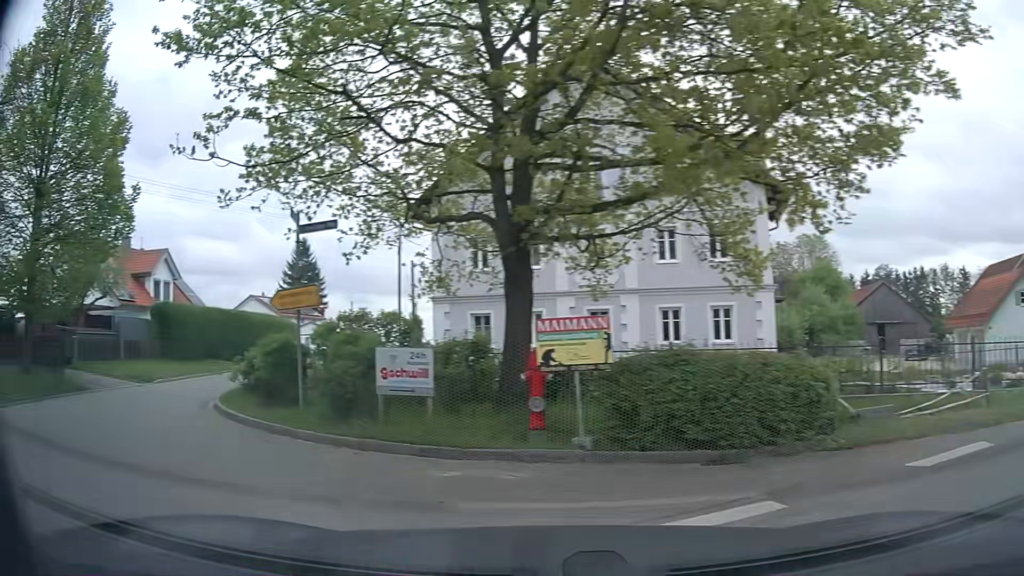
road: tertiary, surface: asphalt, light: Day
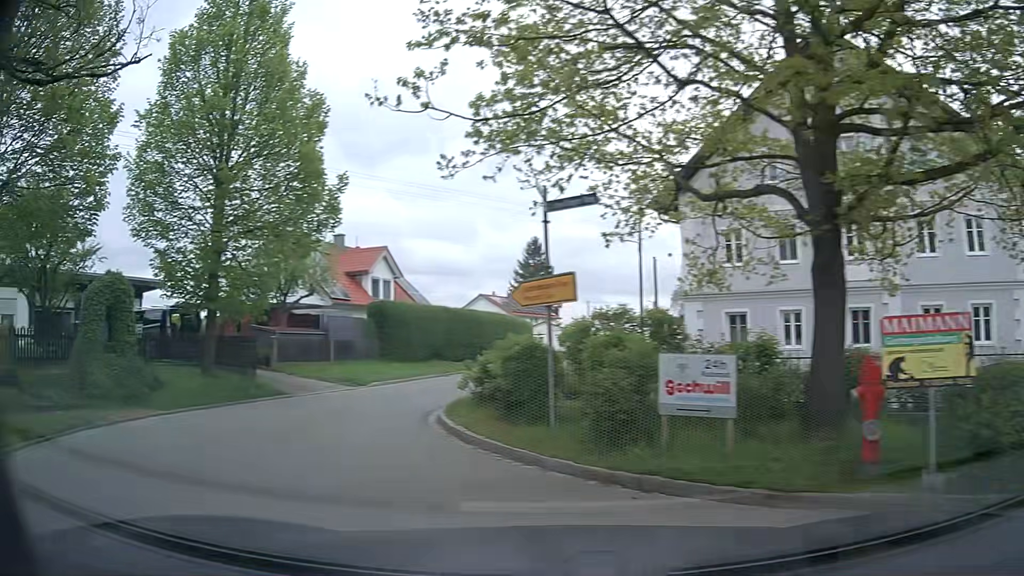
(-0.4, +2.2) m; -19°
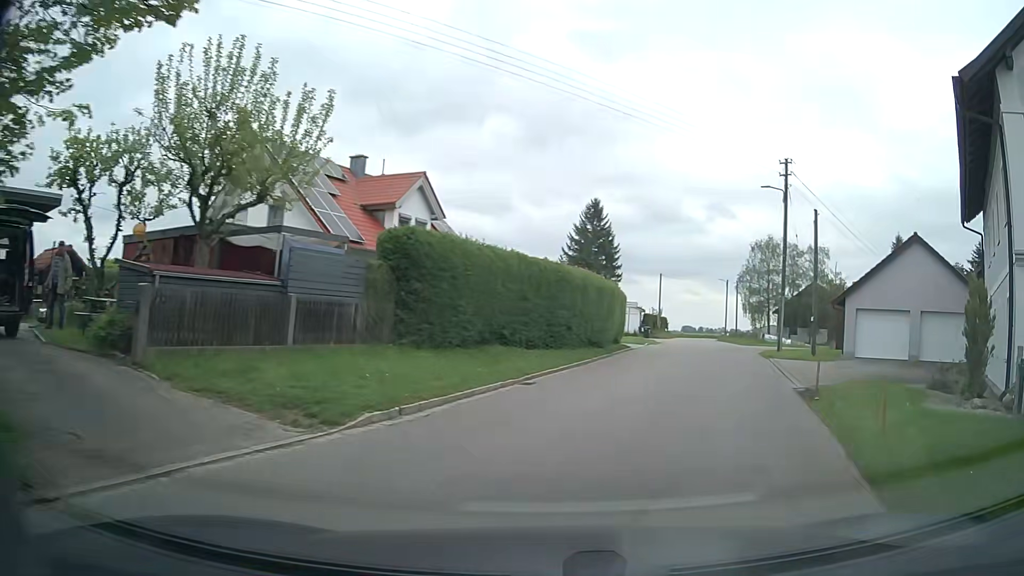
(-3.2, +14.5) m; -2°
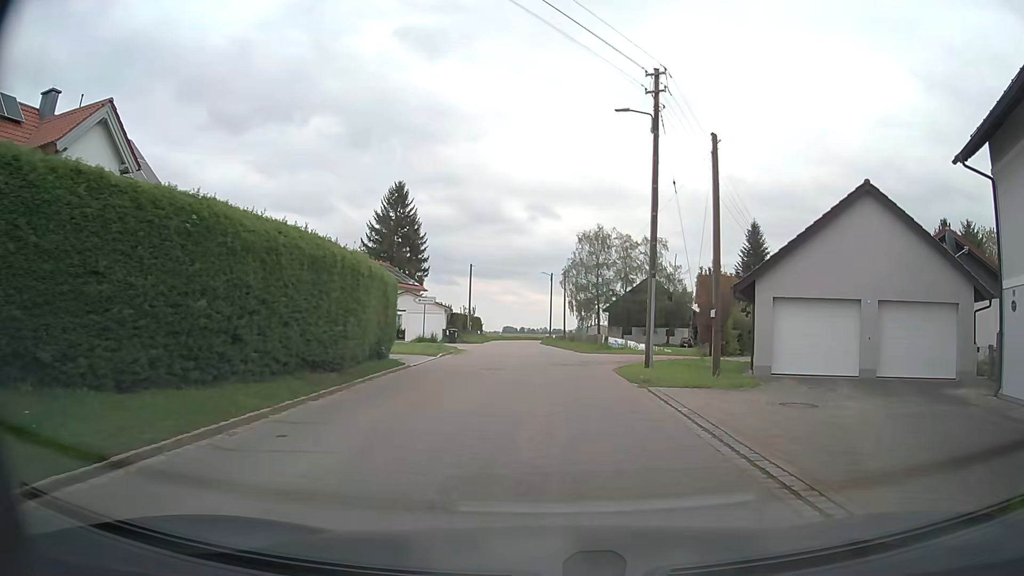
(+2.4, +12.4) m; +15°
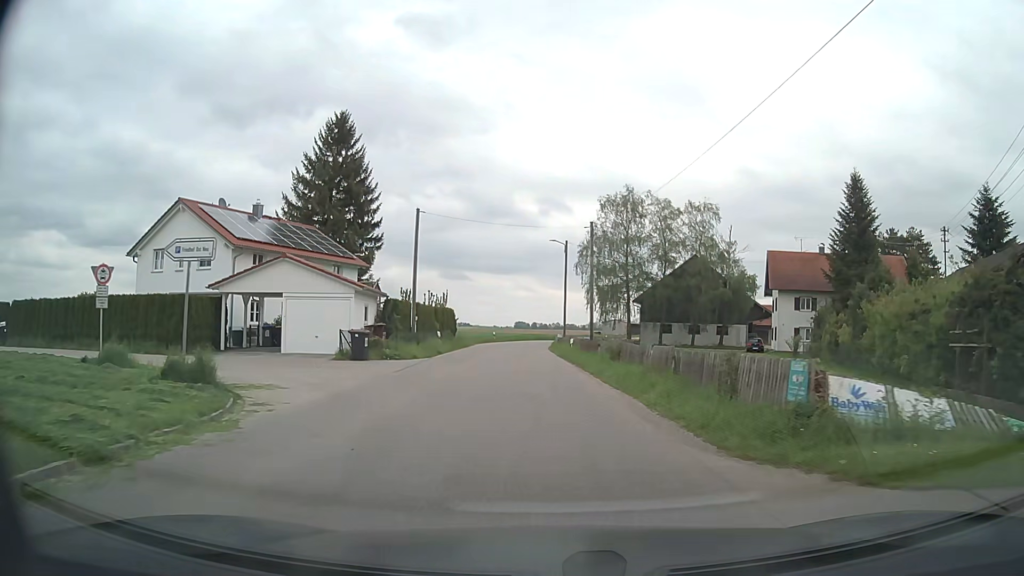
(0.0, +27.3) m; -1°
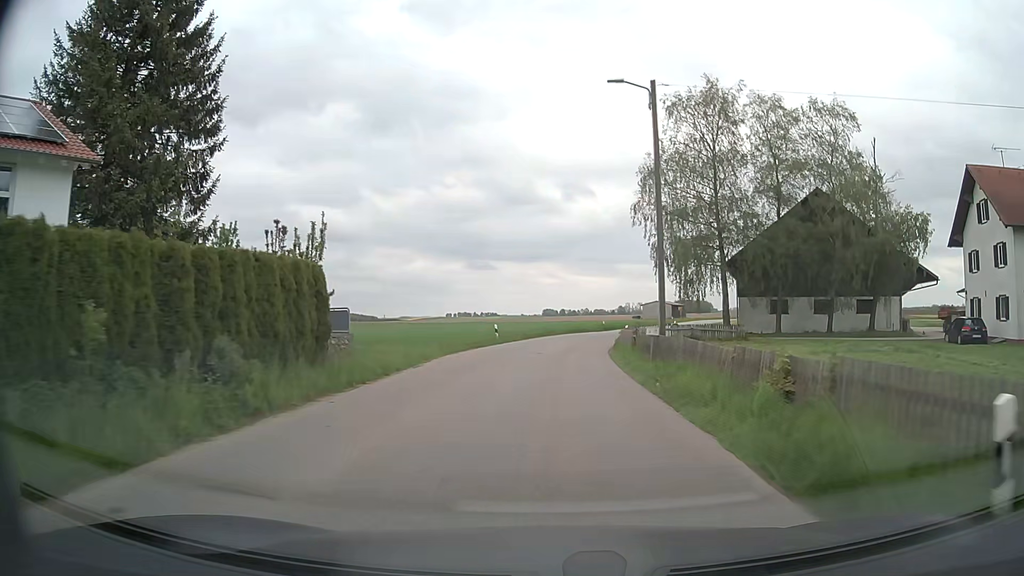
(-0.9, +32.0) m; -2°
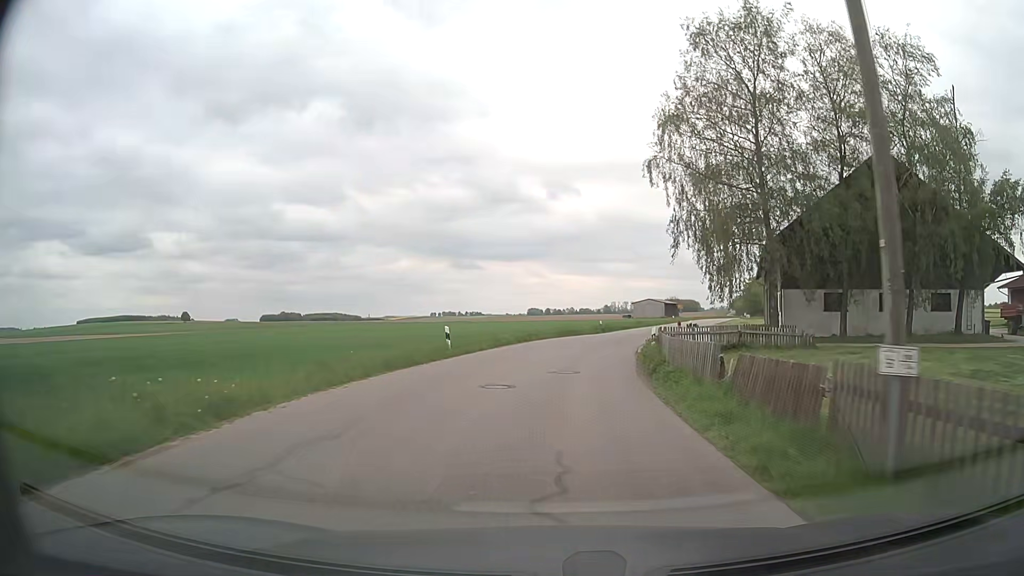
(+0.1, +13.1) m; +1°
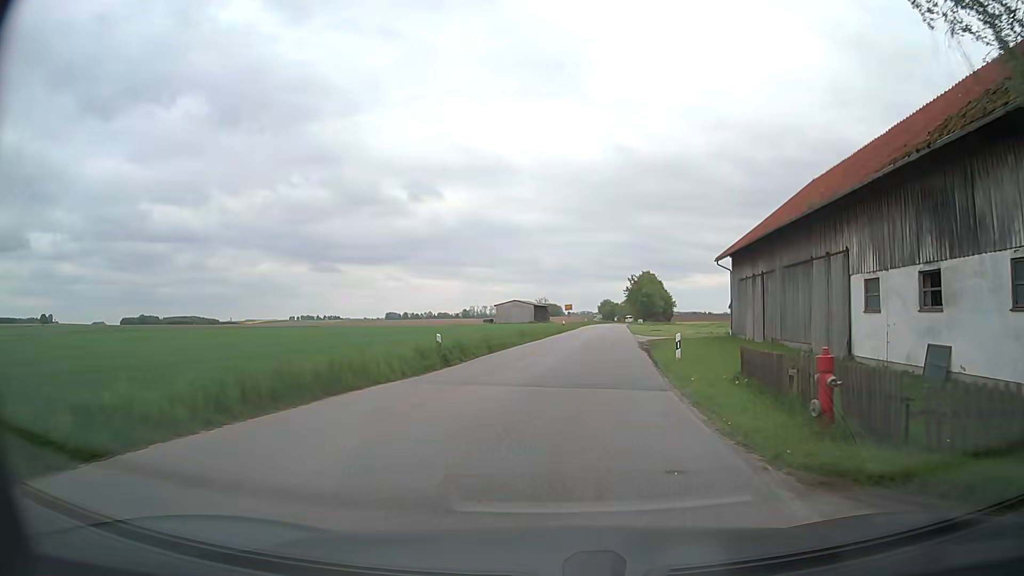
(+2.8, +32.6) m; +11°
(0, +10) (+1, +20) (+3, +30) (+4, +40) (+5, +50) (+6, +60) (+8, +70) (+9, +79) (+10, +89) (+11, +99) m
